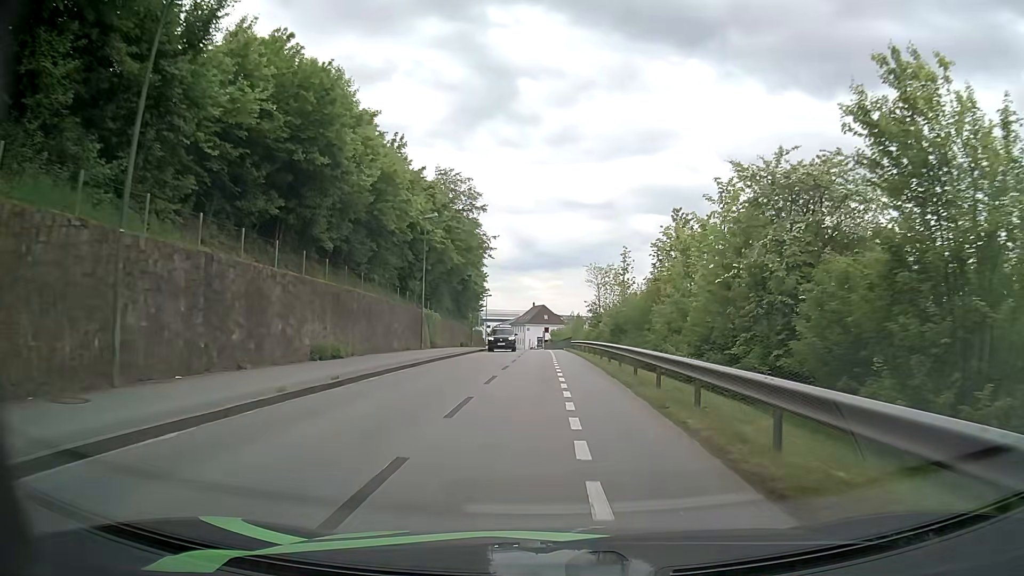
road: residential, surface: asphalt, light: Day
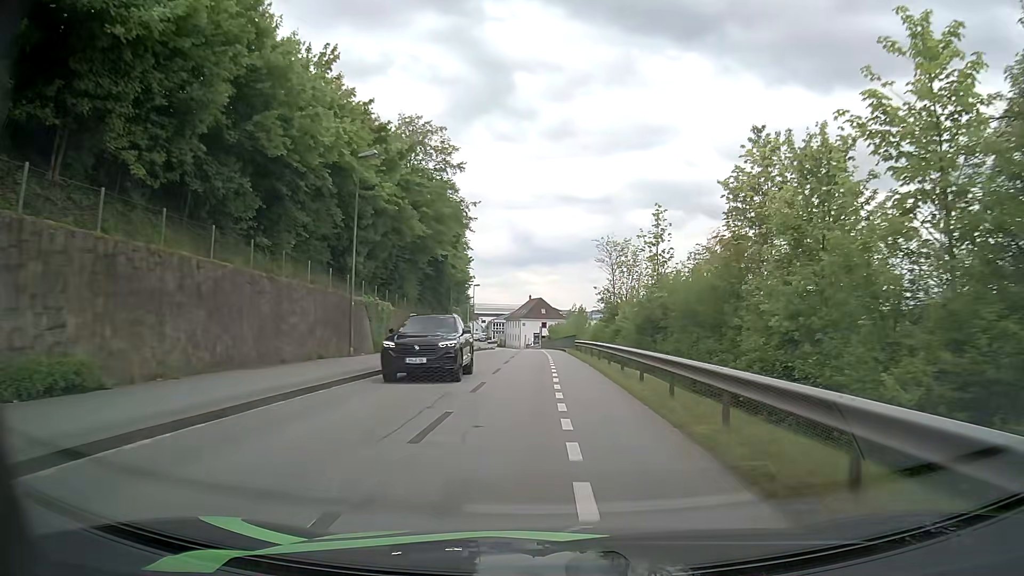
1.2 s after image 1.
(+0.2, +14.2) m; +1°
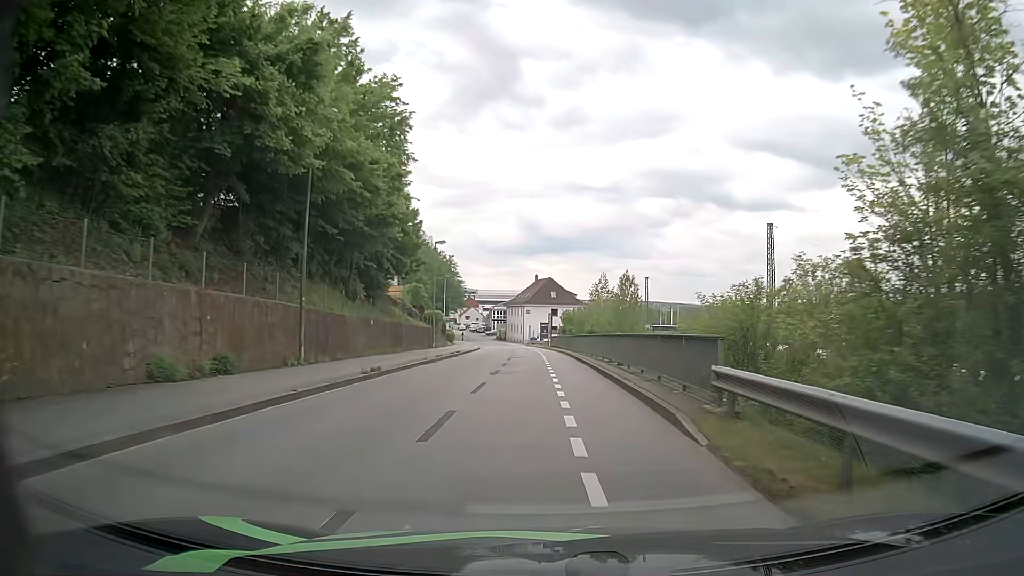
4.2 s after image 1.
(-0.5, +36.0) m; -1°
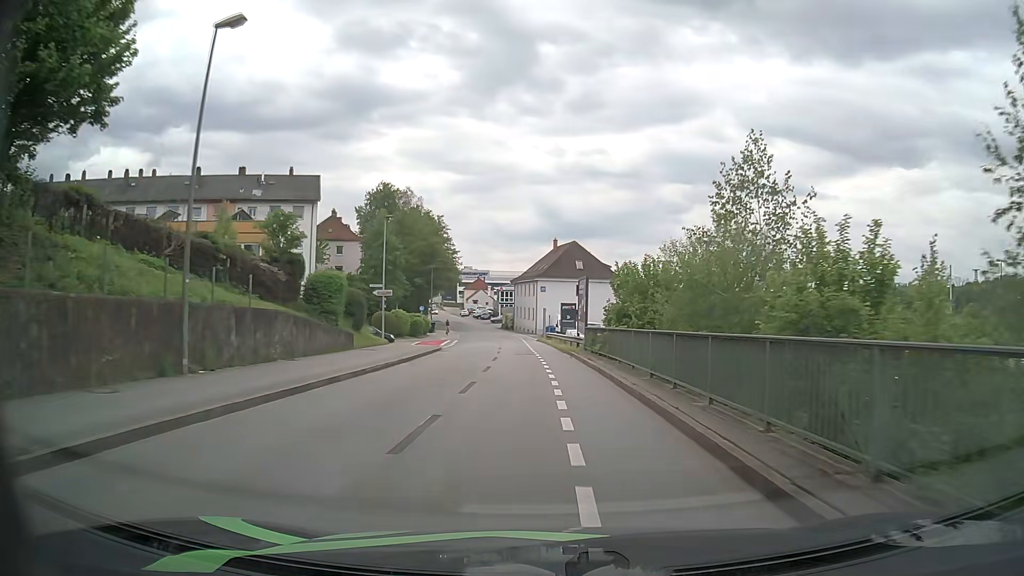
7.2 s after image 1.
(-0.6, +37.1) m; -2°
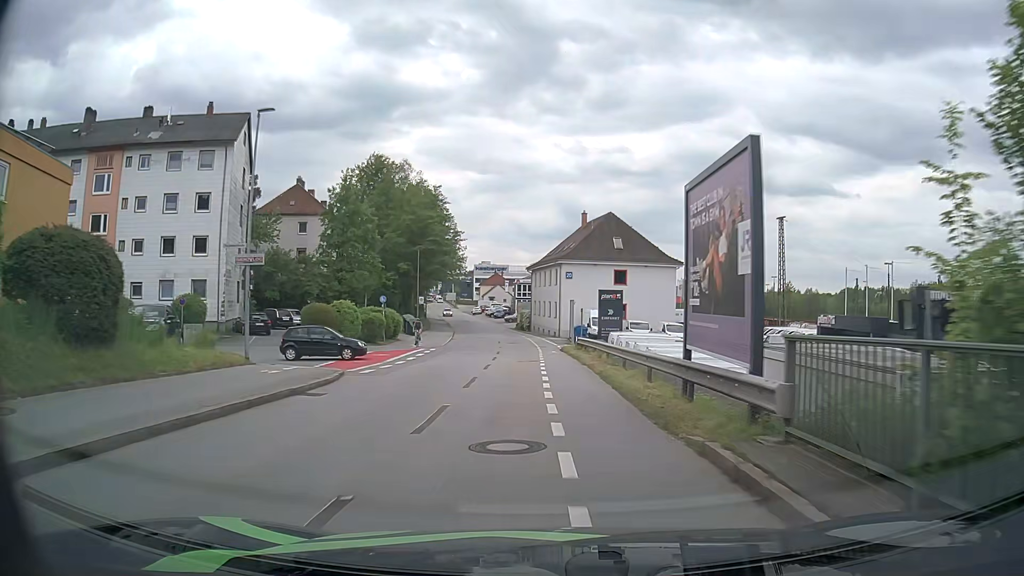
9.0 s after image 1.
(-0.5, +22.9) m; -2°
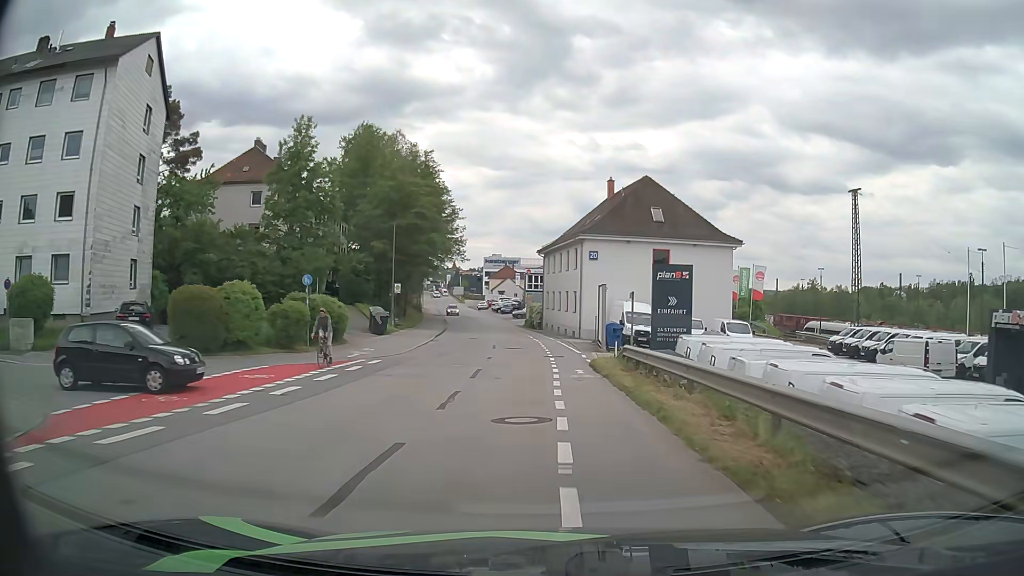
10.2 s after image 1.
(-0.2, +15.8) m; -1°
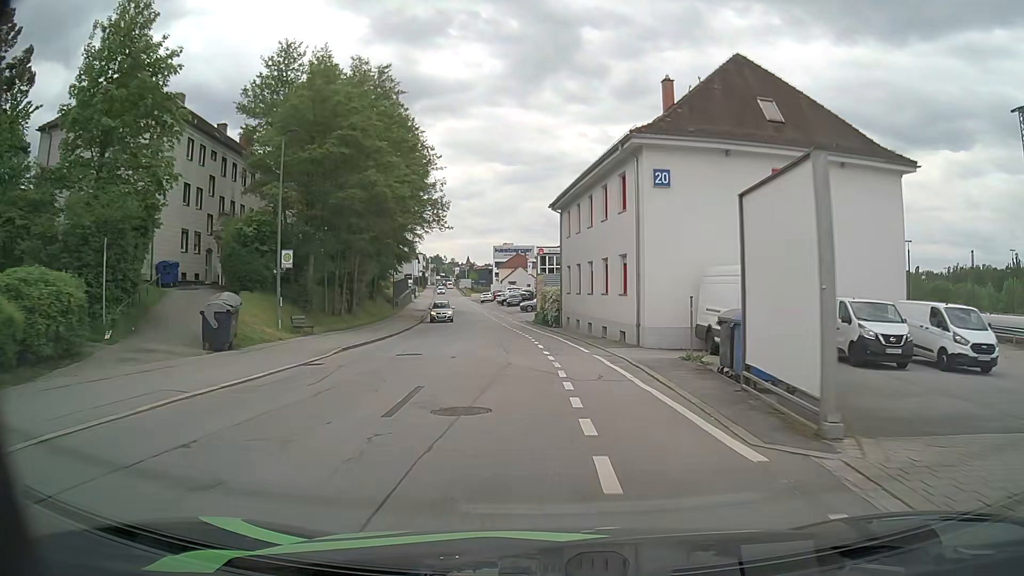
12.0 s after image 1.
(-0.3, +23.6) m; -1°
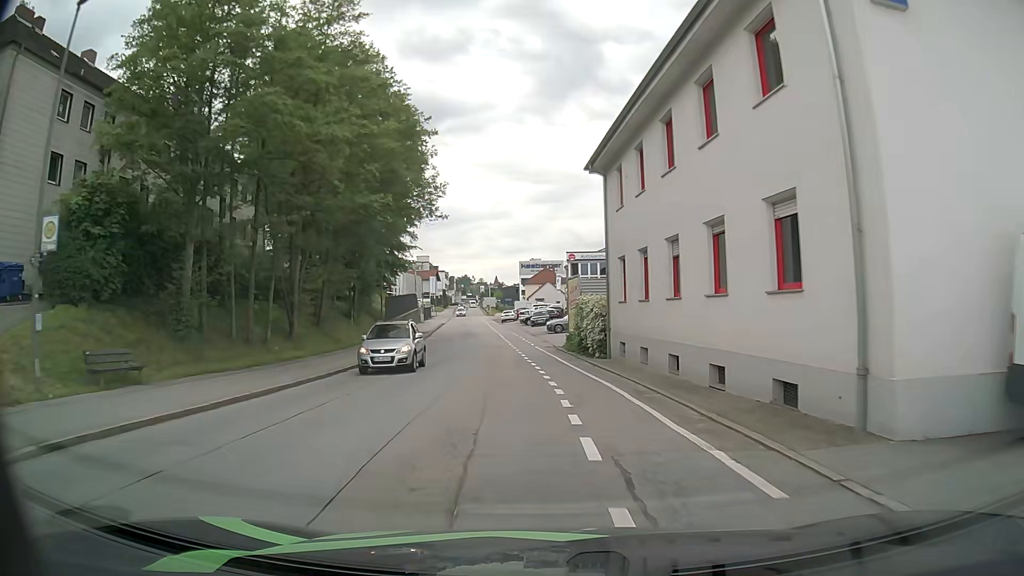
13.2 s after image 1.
(-0.4, +15.3) m; -2°
(0, +10) (-1, +20) (-2, +30) (-3, +40) (-4, +50) (-5, +60) (-7, +70) (-8, +80) (-9, +89) (-11, +99) m
